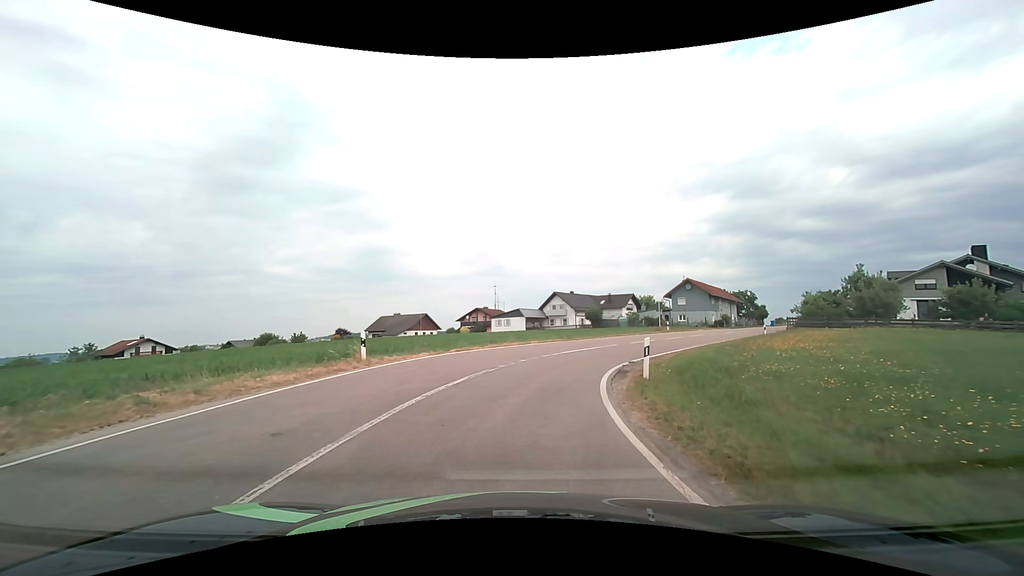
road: tertiary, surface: asphalt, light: Day
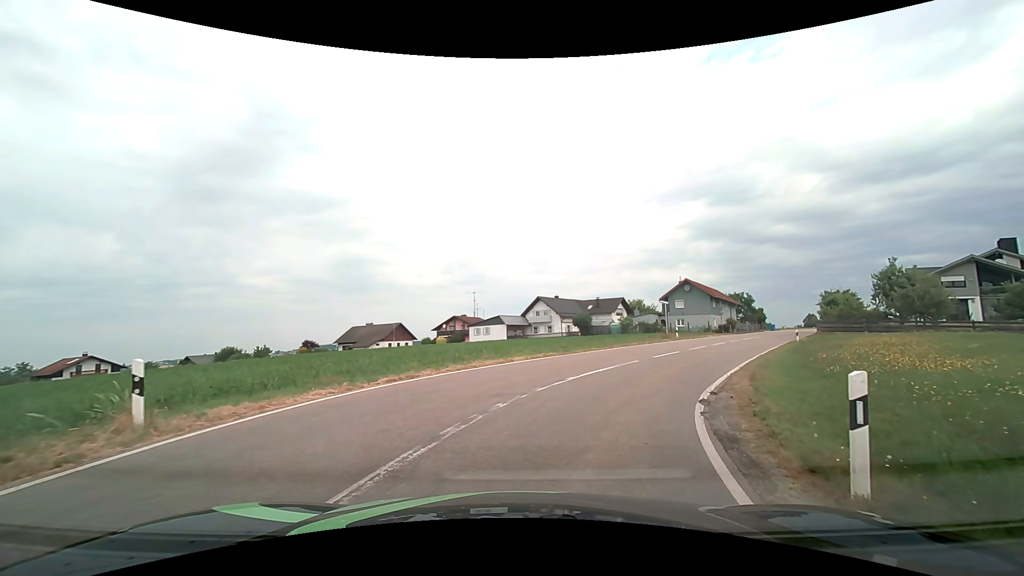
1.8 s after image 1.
(0.0, +8.0) m; +2°
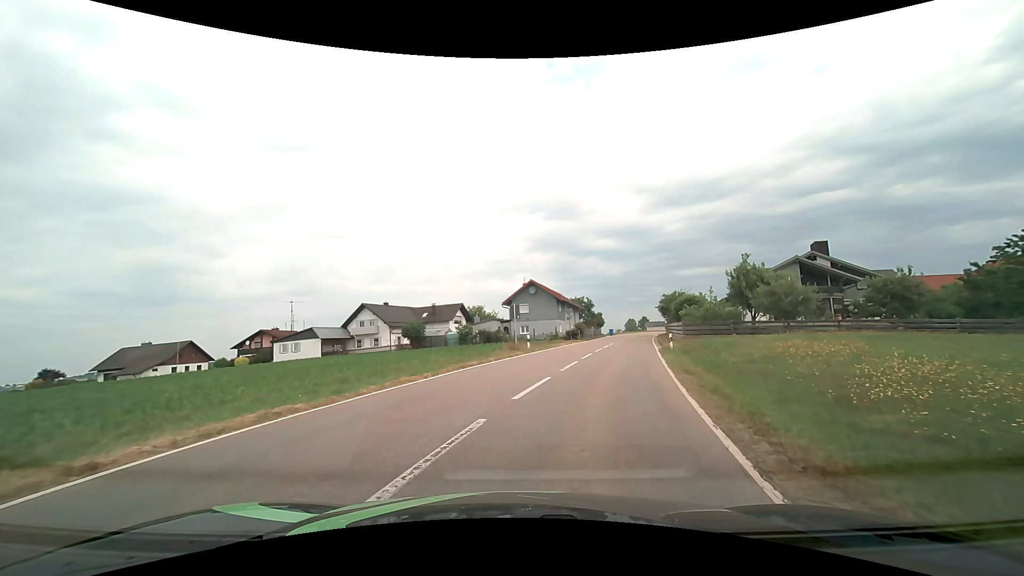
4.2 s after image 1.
(+1.8, +10.9) m; +18°
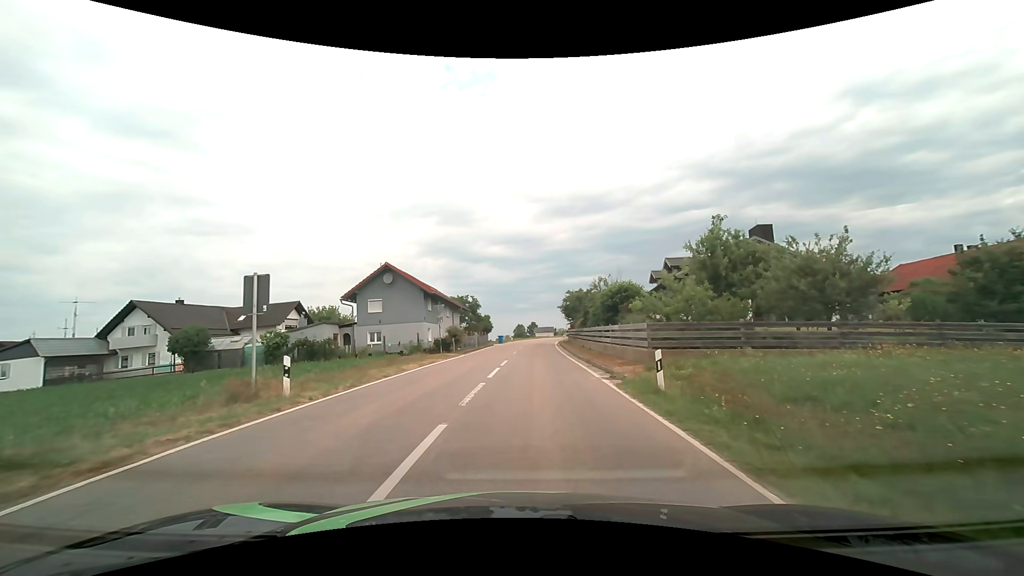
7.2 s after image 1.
(+2.8, +18.2) m; +13°
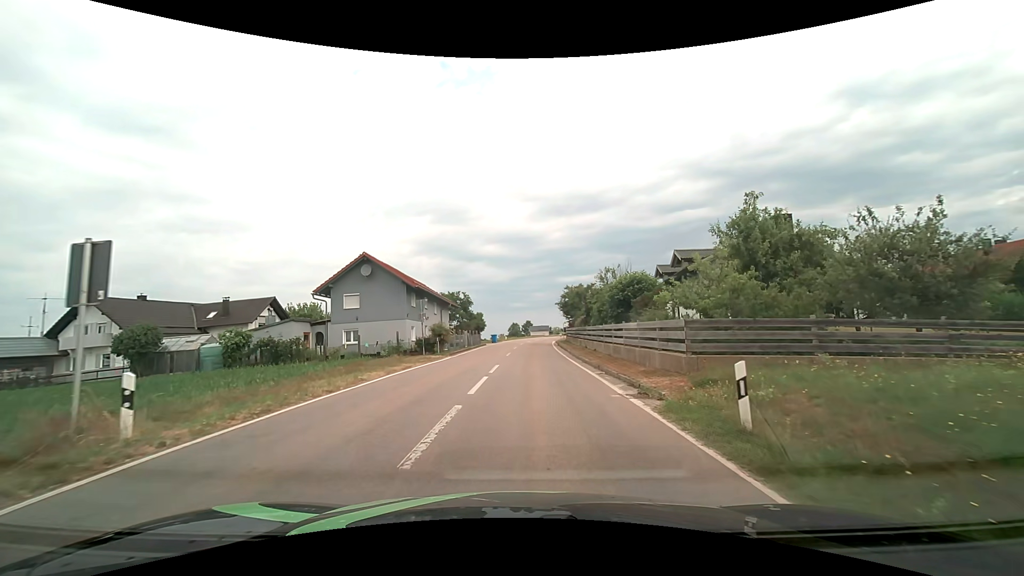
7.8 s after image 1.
(0.0, +4.3) m; +1°
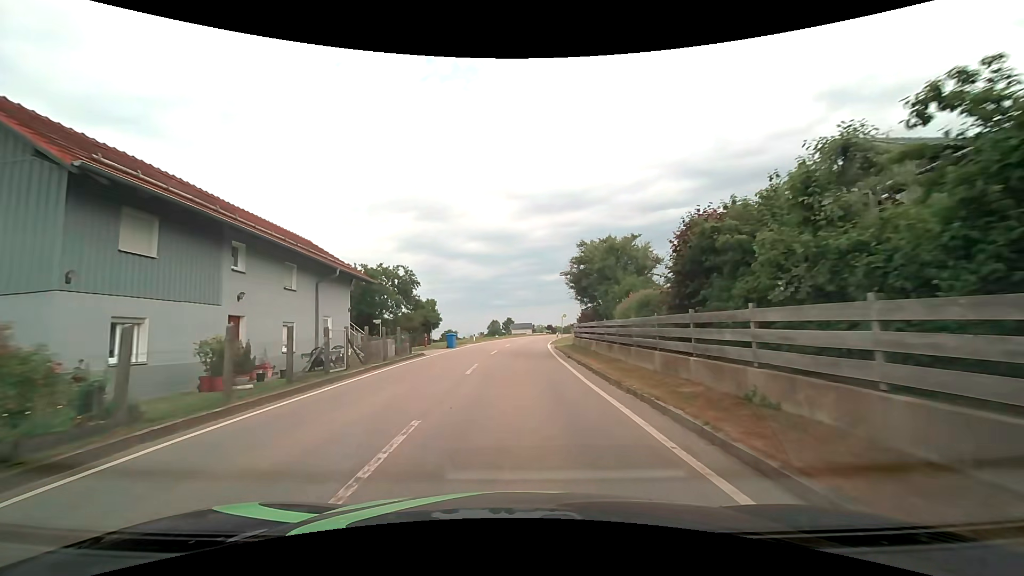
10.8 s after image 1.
(+0.6, +25.0) m; +2°
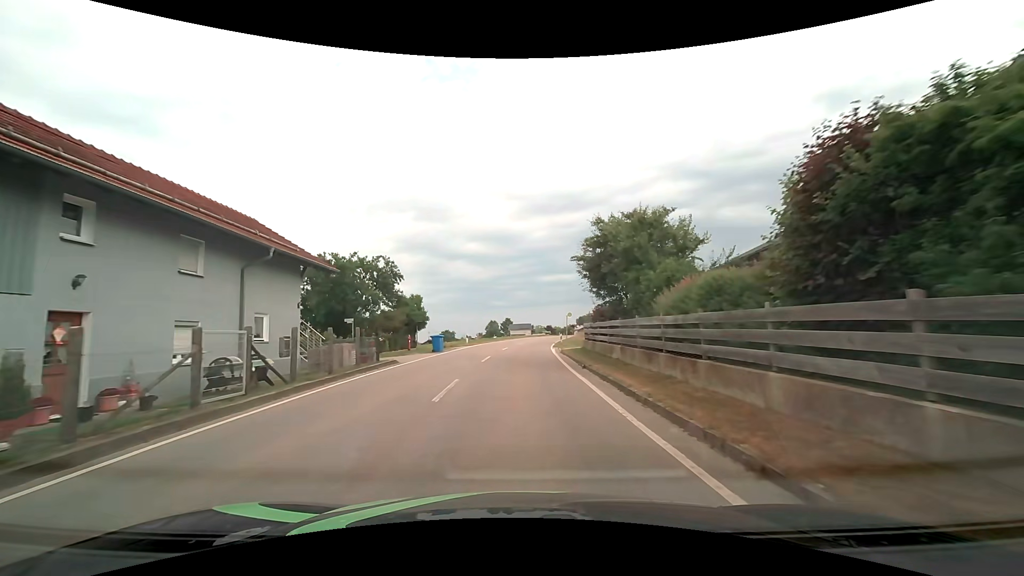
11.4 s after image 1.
(0.0, +5.7) m; 0°
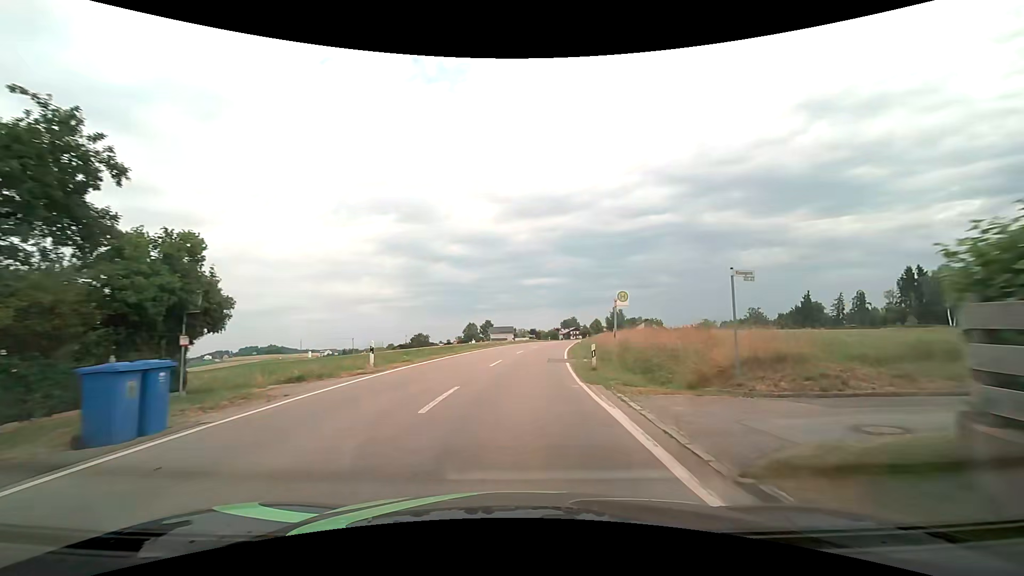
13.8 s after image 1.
(+0.1, +24.6) m; +2°
(0, +10) (+1, +20) (+1, +30) (+2, +40) (+4, +50) (+5, +60) (+7, +70) (+8, +79) (+10, +89) (+11, +99) m
